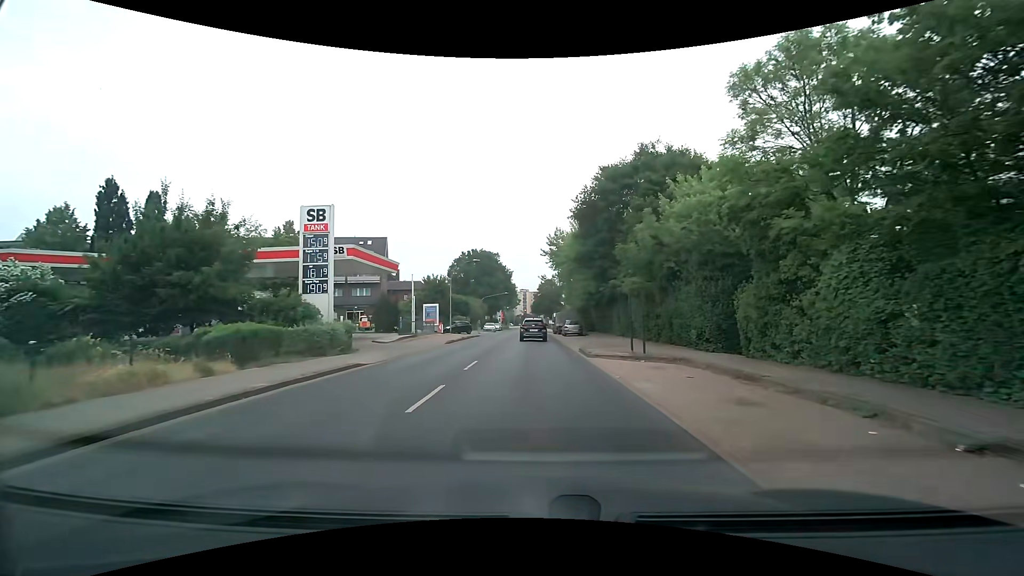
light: Day
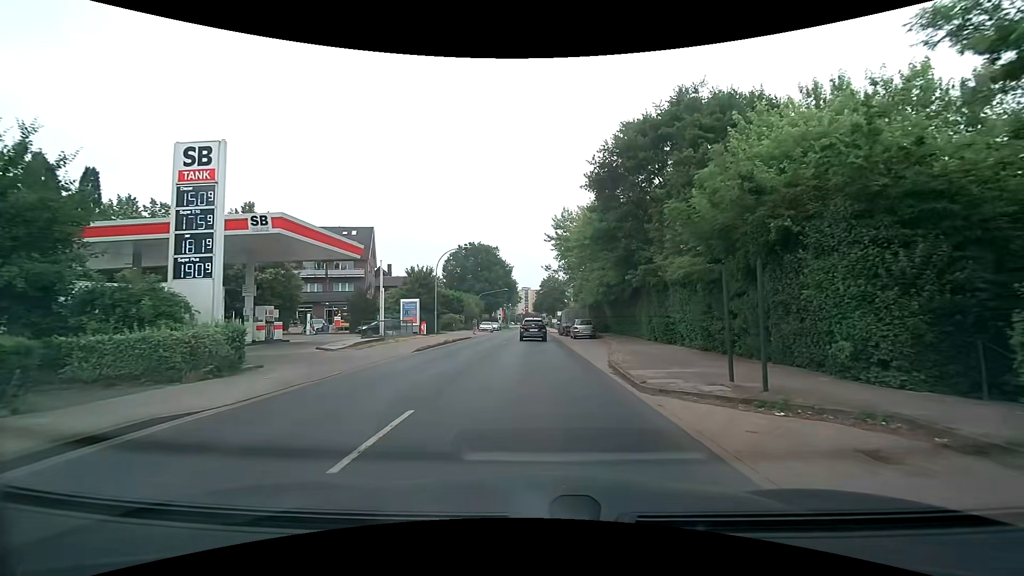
(0.0, +8.8) m; 0°
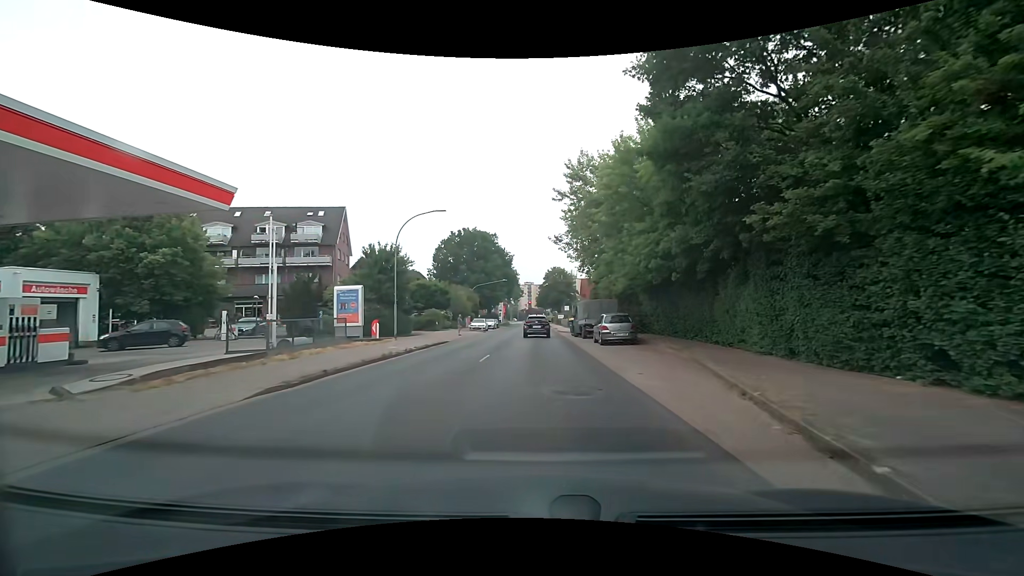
(0.0, +13.6) m; 0°
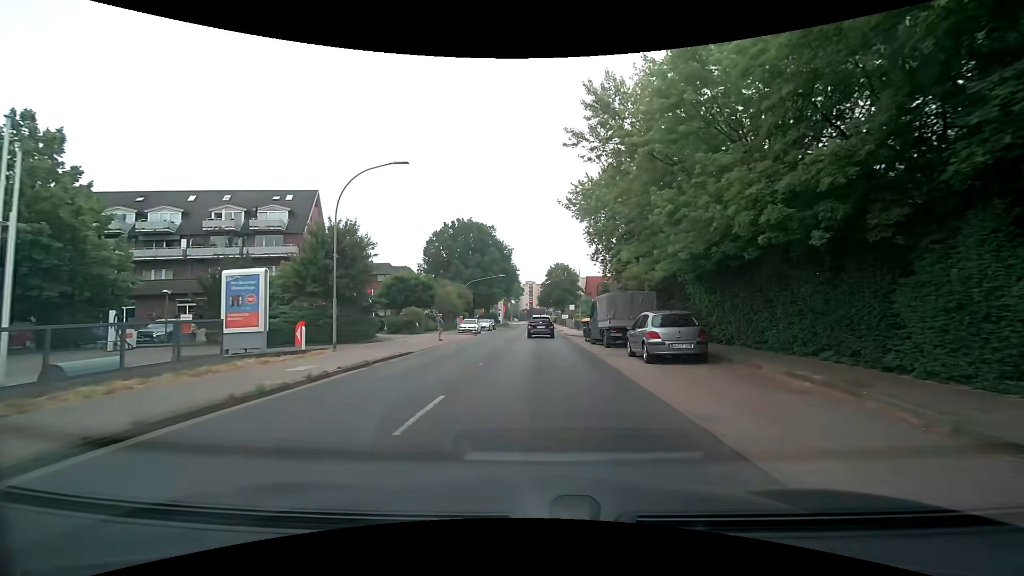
(-0.1, +9.3) m; -1°
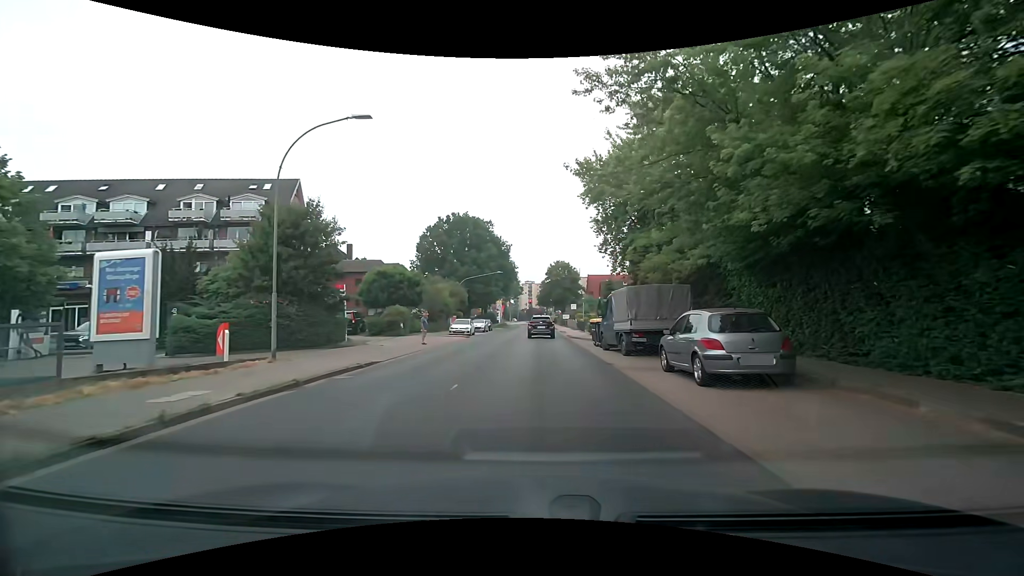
(0.0, +4.7) m; +1°
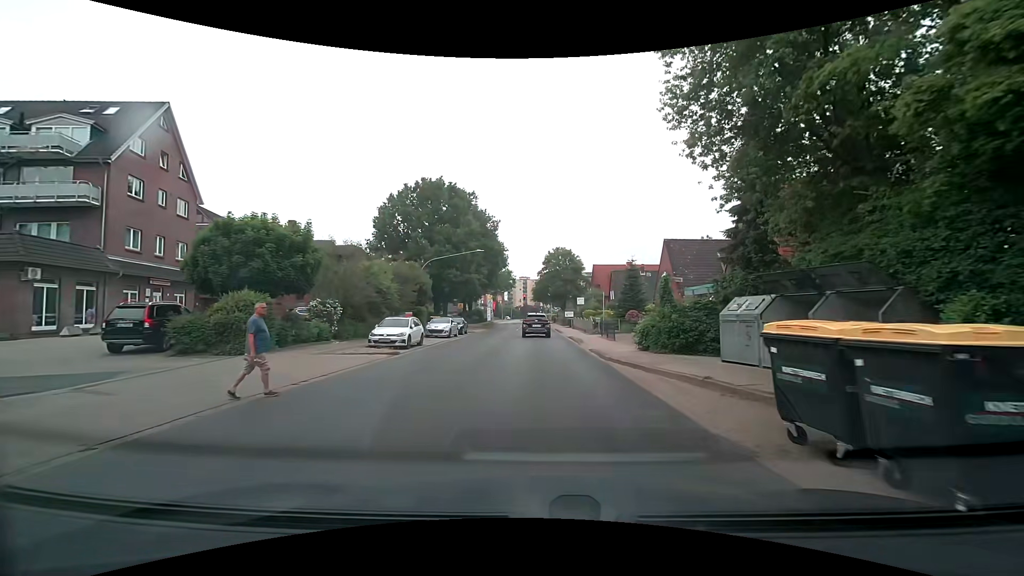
(-0.1, +19.4) m; 0°
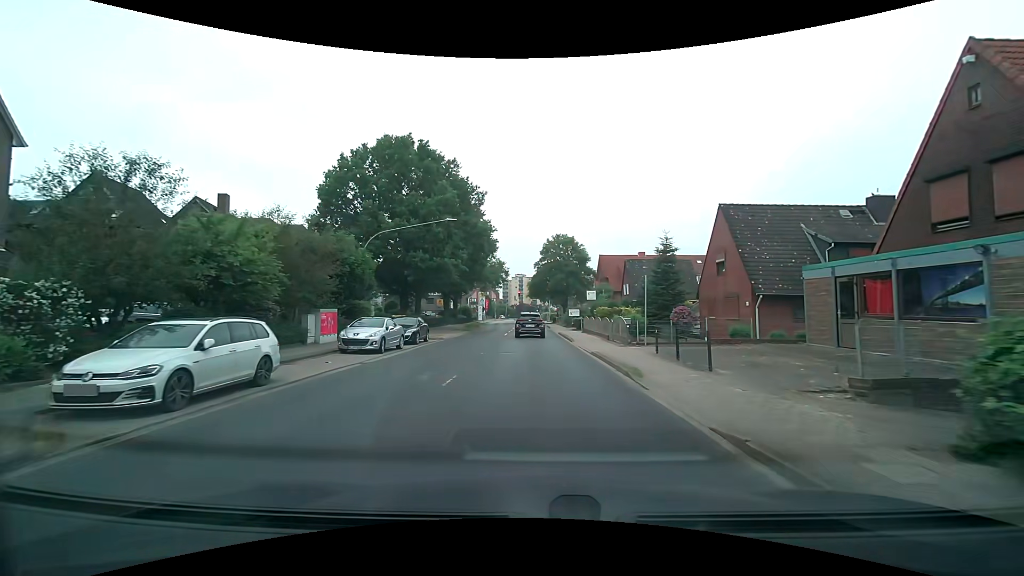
(+0.2, +14.5) m; +1°
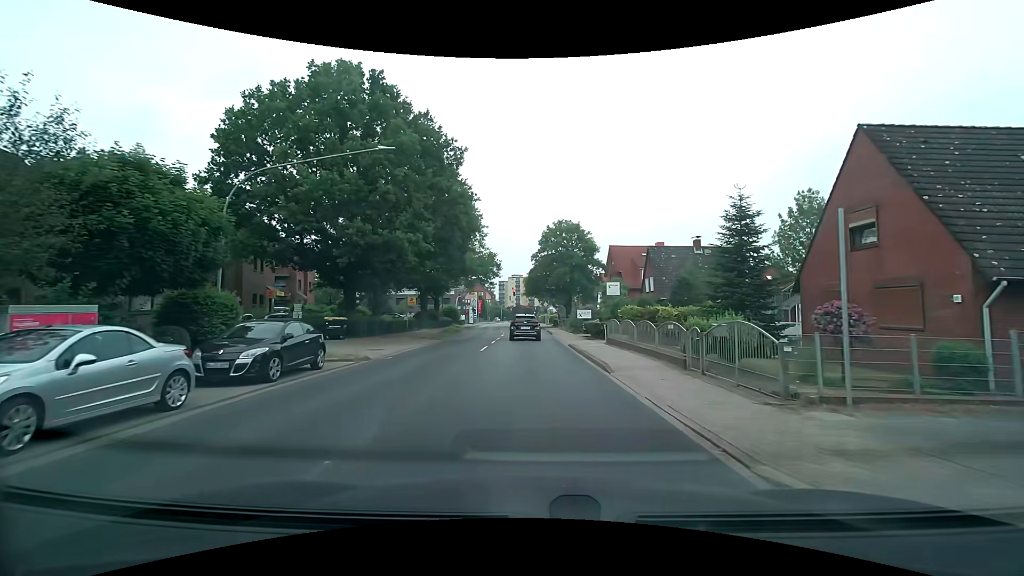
(+0.1, +13.8) m; +1°
